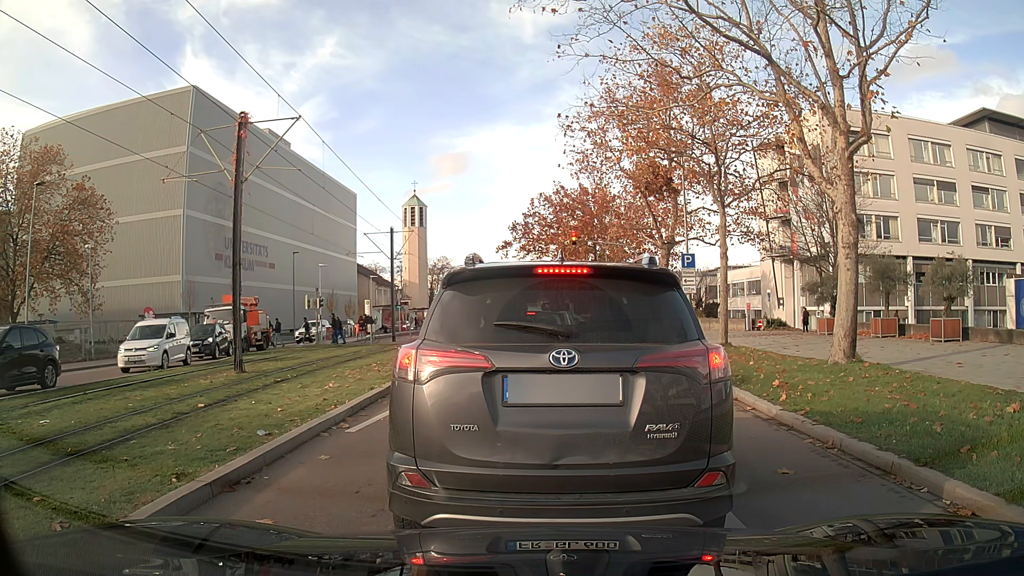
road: secondary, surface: asphalt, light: Day
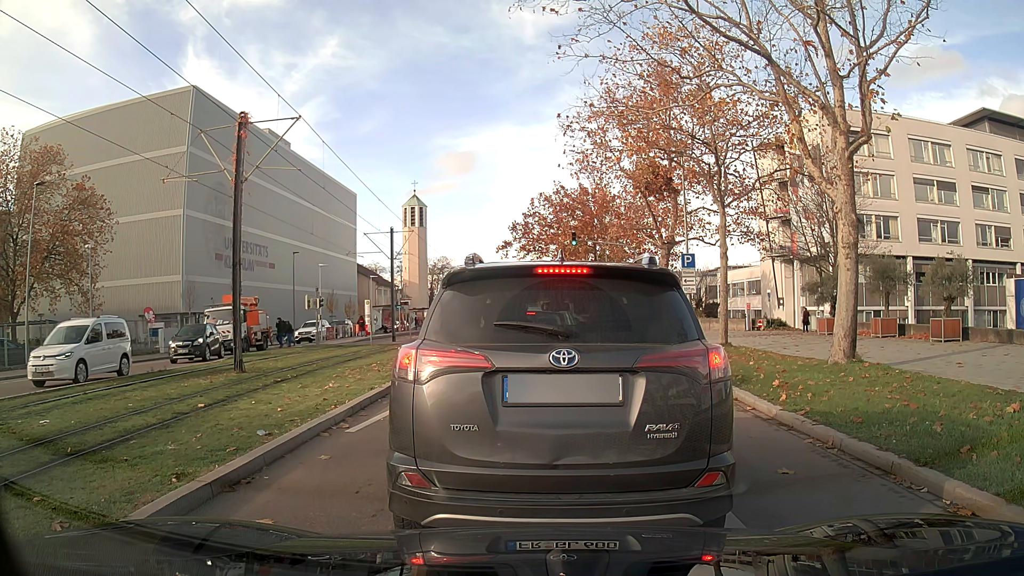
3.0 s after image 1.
(0.0, 0.0) m; 0°
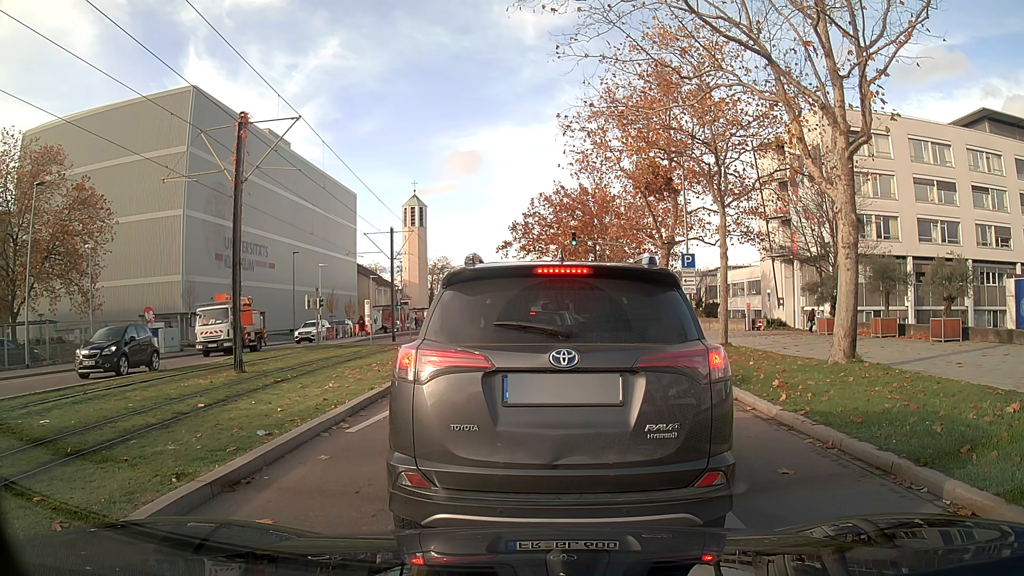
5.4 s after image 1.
(0.0, 0.0) m; 0°
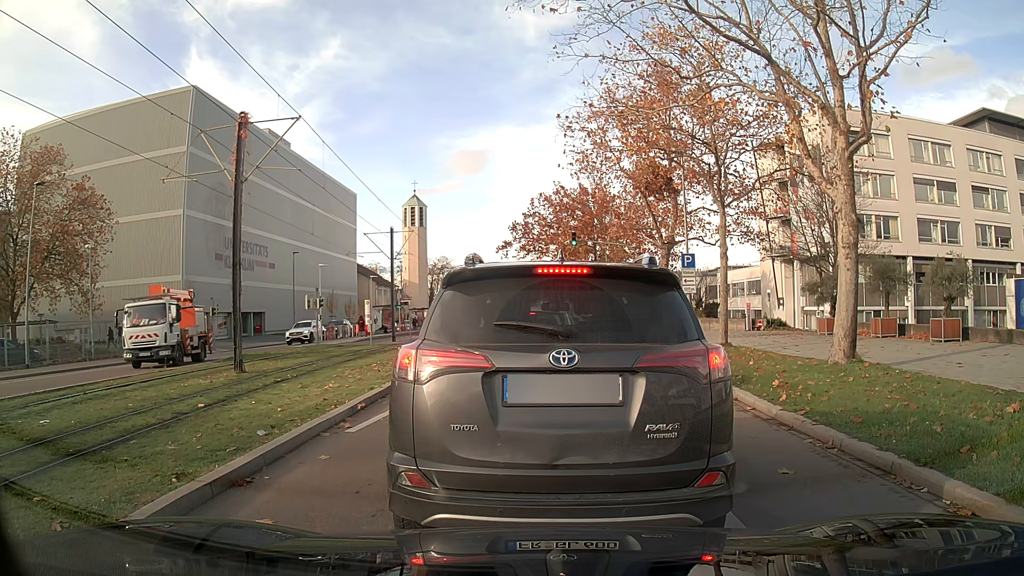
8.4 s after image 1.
(0.0, 0.0) m; 0°
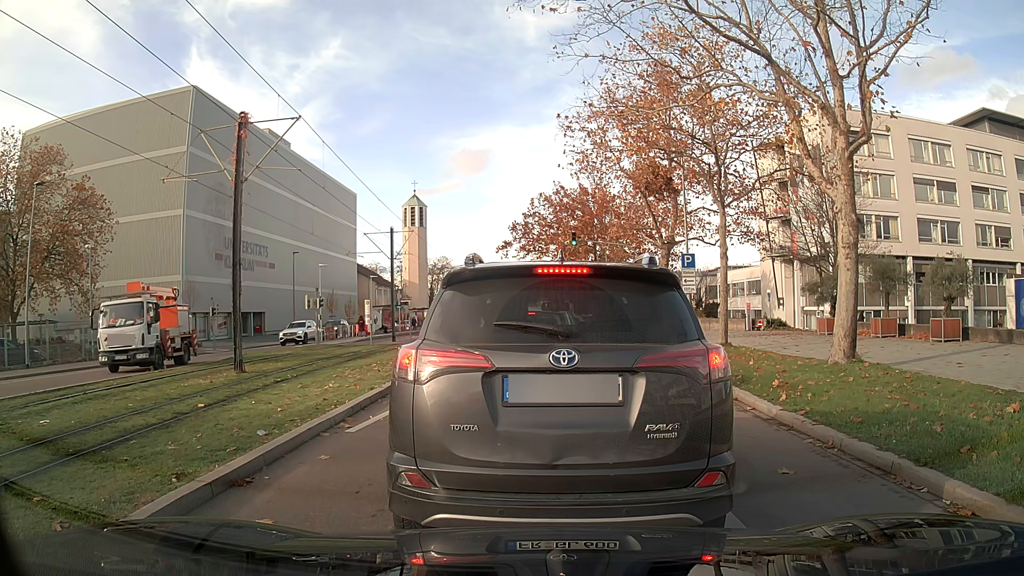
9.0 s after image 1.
(0.0, 0.0) m; 0°
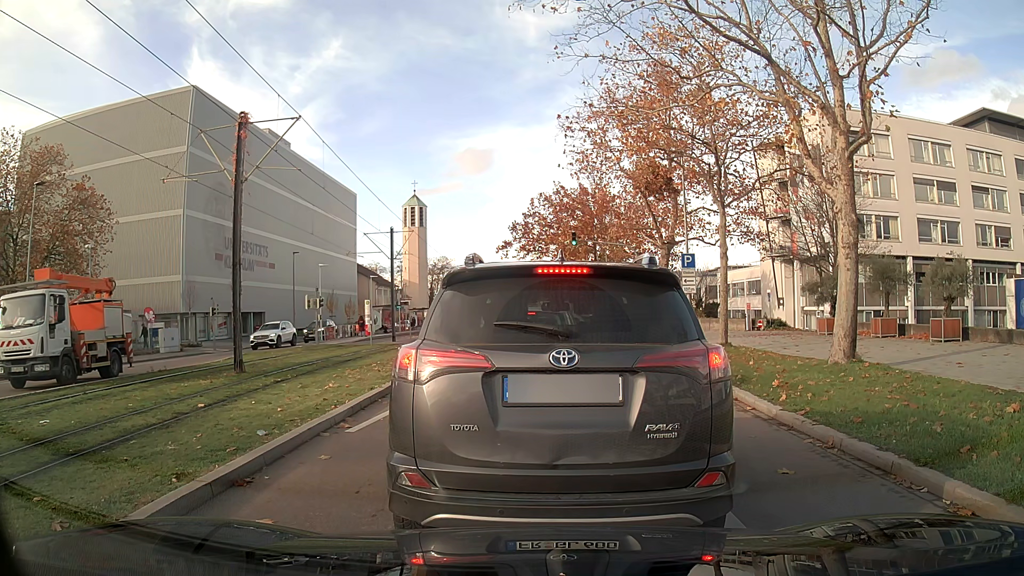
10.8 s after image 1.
(0.0, 0.0) m; 0°
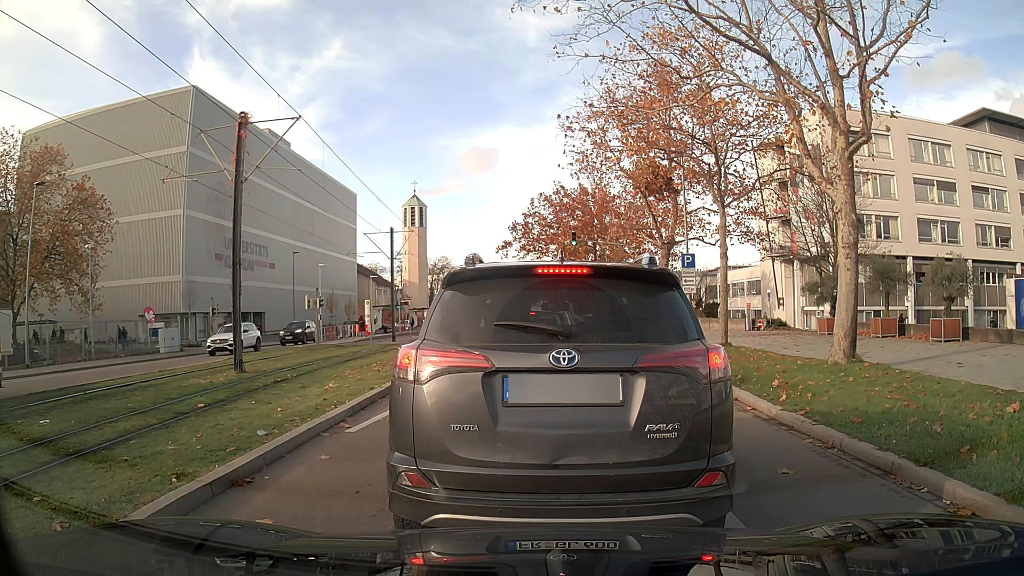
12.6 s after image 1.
(0.0, 0.0) m; 0°
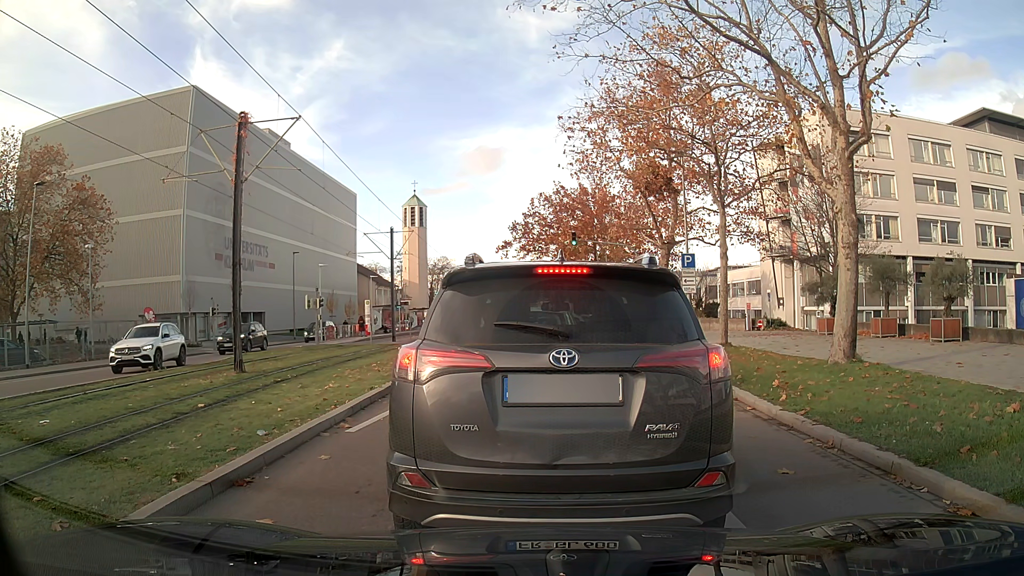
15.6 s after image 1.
(0.0, 0.0) m; 0°
(0, +10) (+1, +20) (+2, +30) (+3, +40) (+3, +50) (+3, +60) (+3, +70) (+3, +80) (+4, +90) (+4, +100) m
